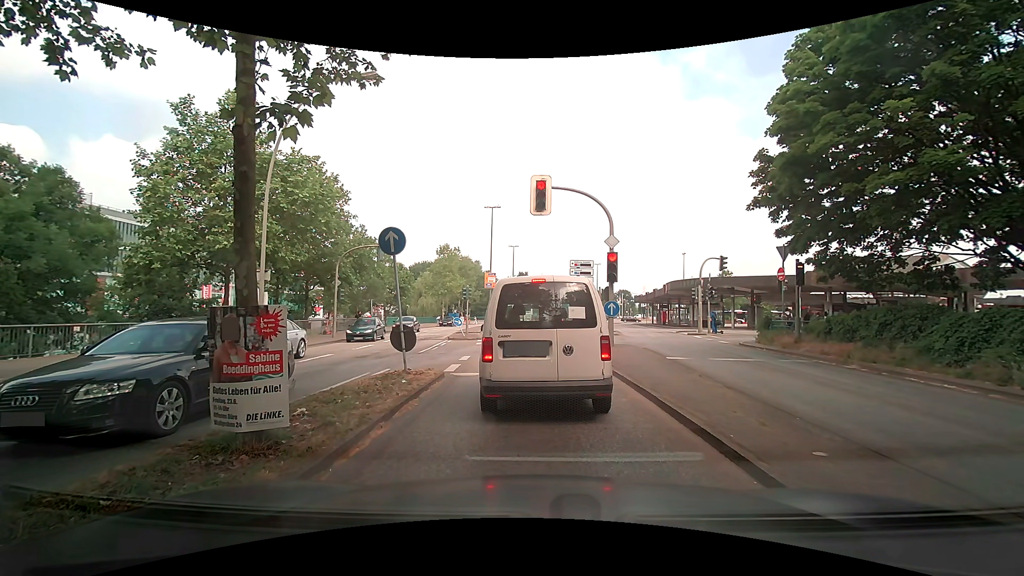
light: Day
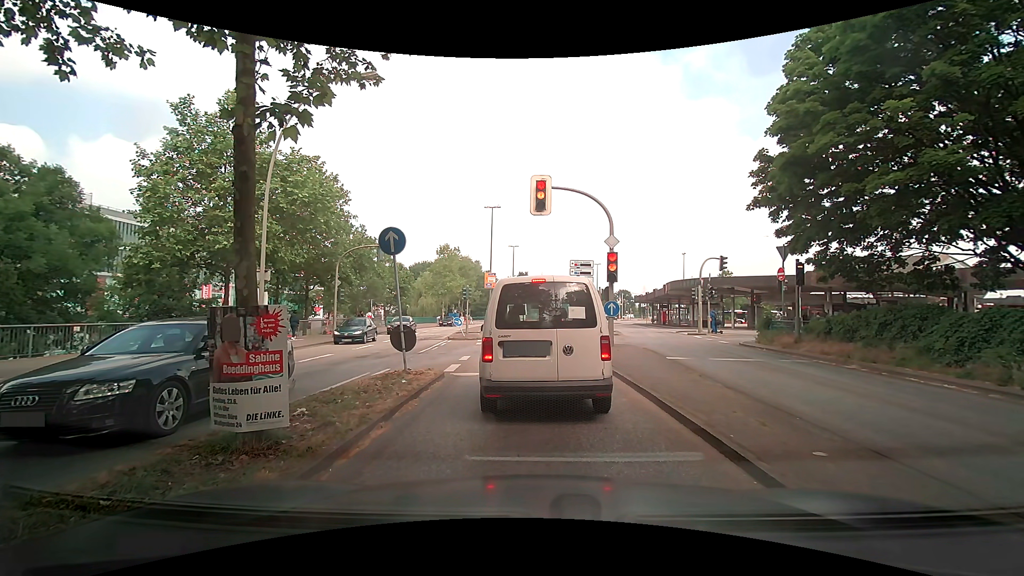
(0.0, 0.0) m; 0°
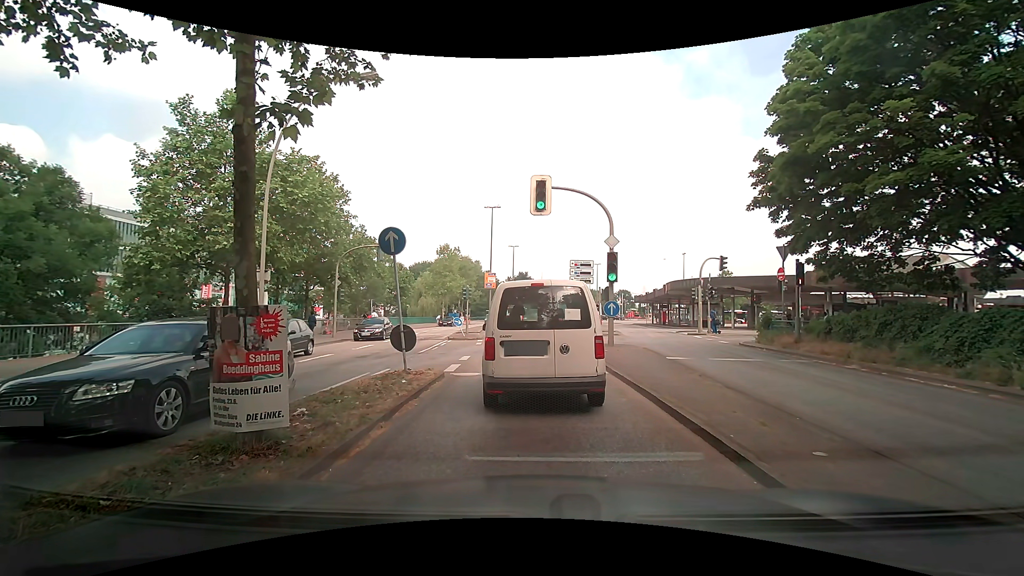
(0.0, 0.0) m; 0°
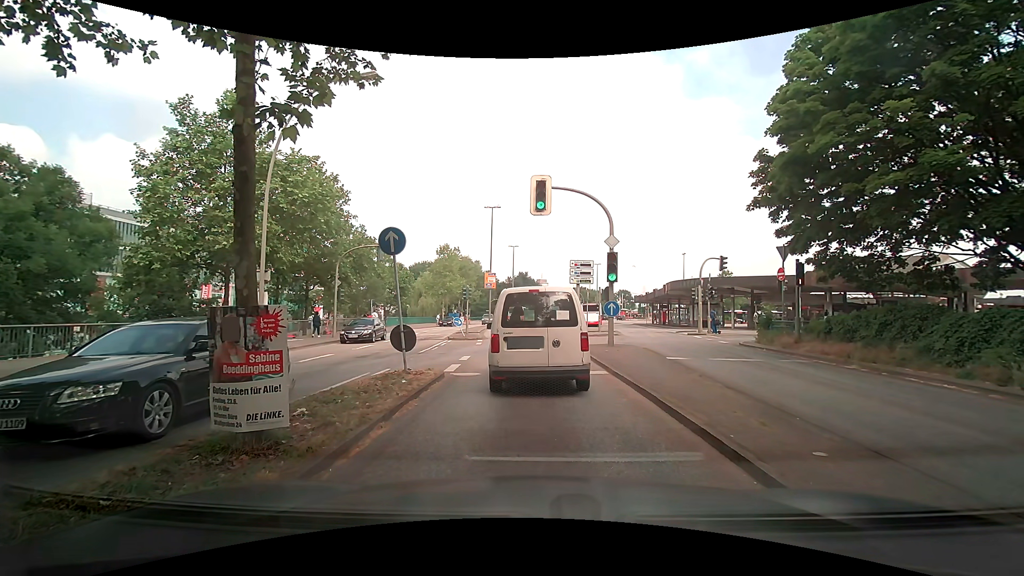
(0.0, 0.0) m; 0°
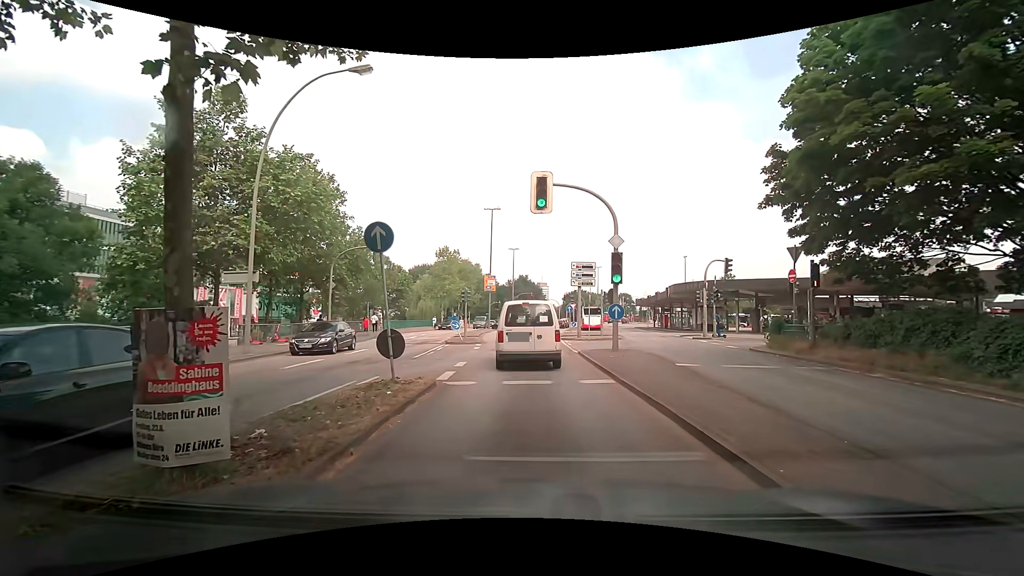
(0.0, +1.1) m; -1°
